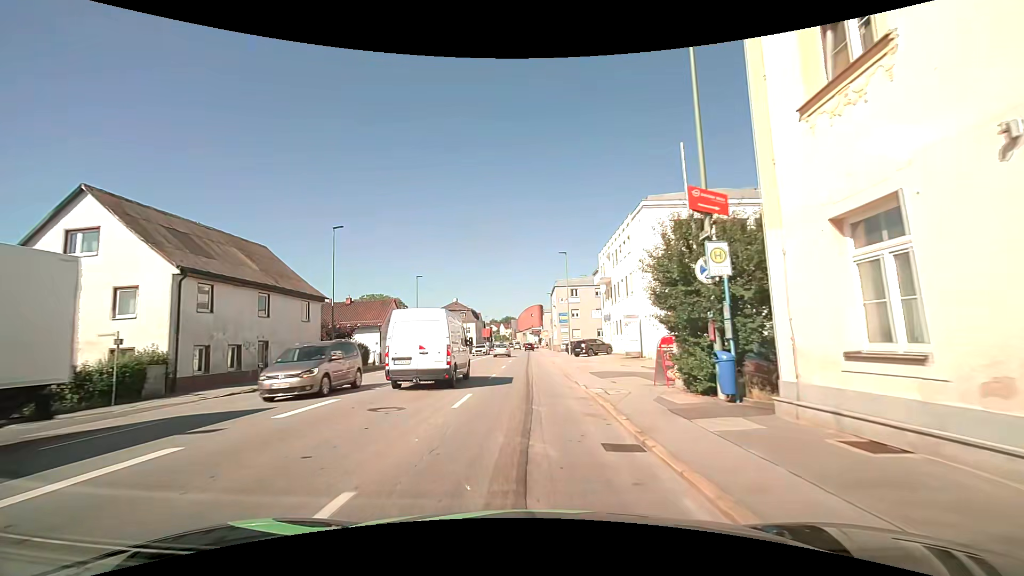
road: tertiary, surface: asphalt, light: Day
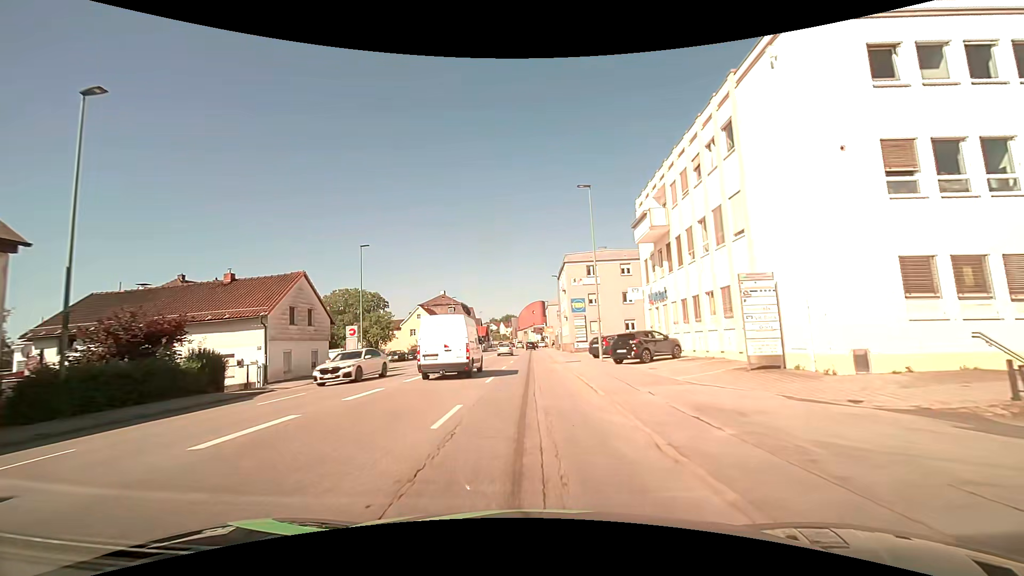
(+0.2, +20.7) m; 0°
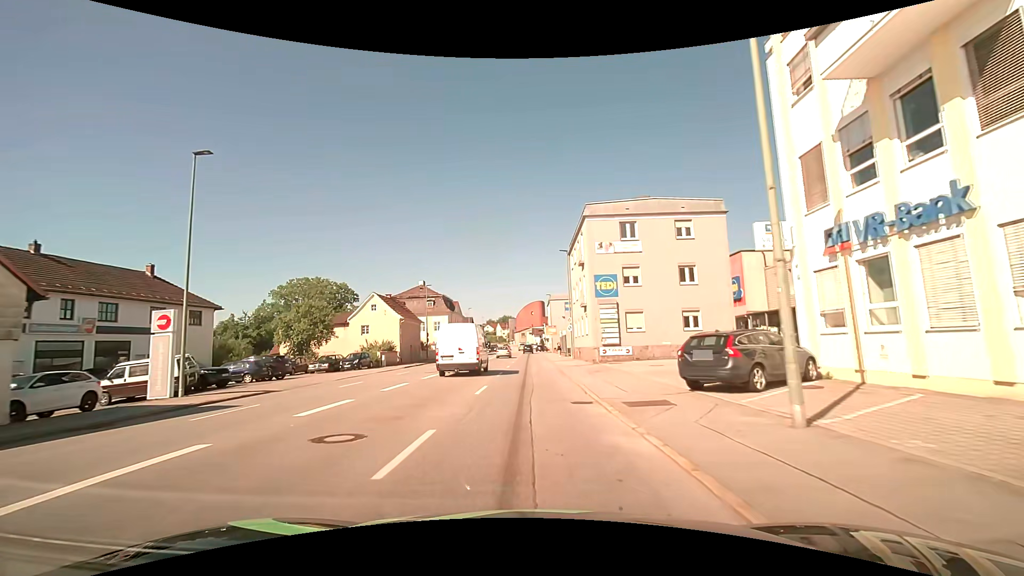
(0.0, +20.8) m; 0°
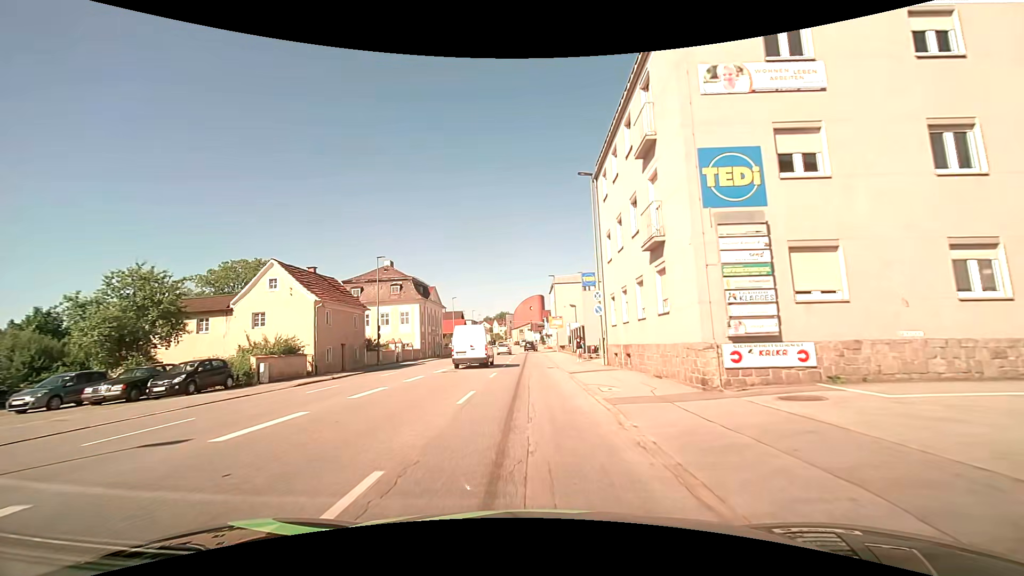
(0.0, +20.9) m; 0°
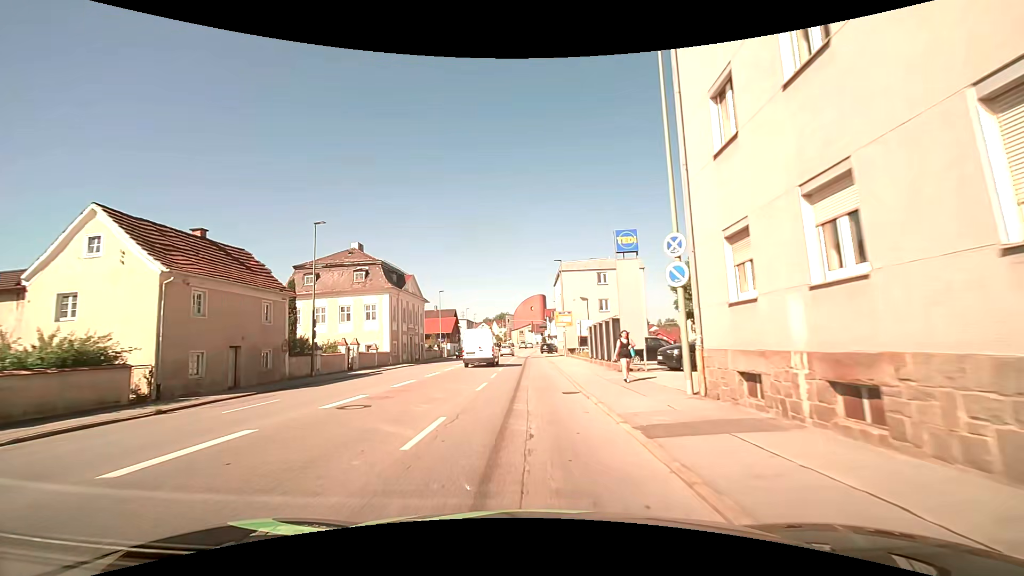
(-0.1, +13.9) m; -1°
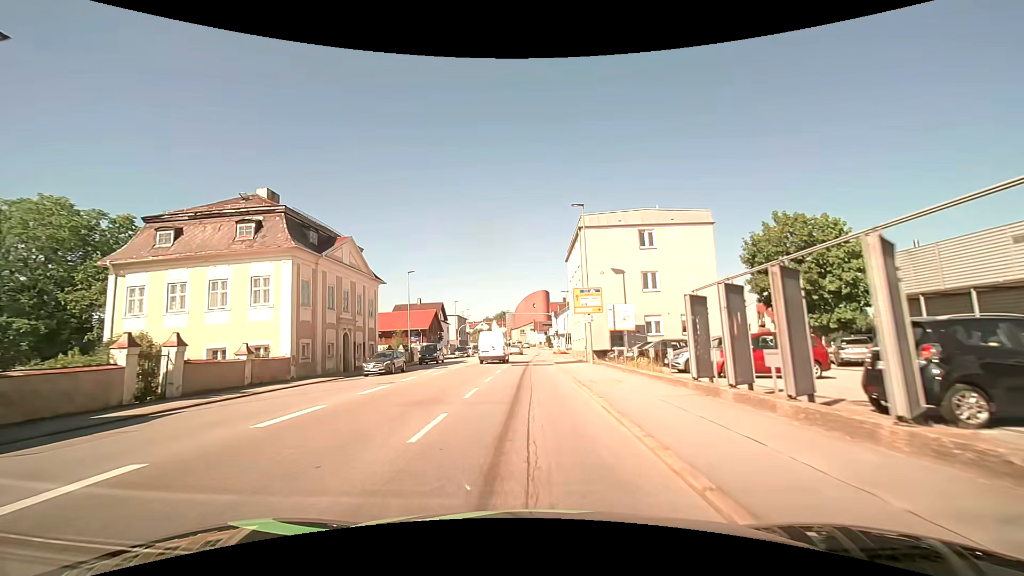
(+0.1, +20.8) m; 0°
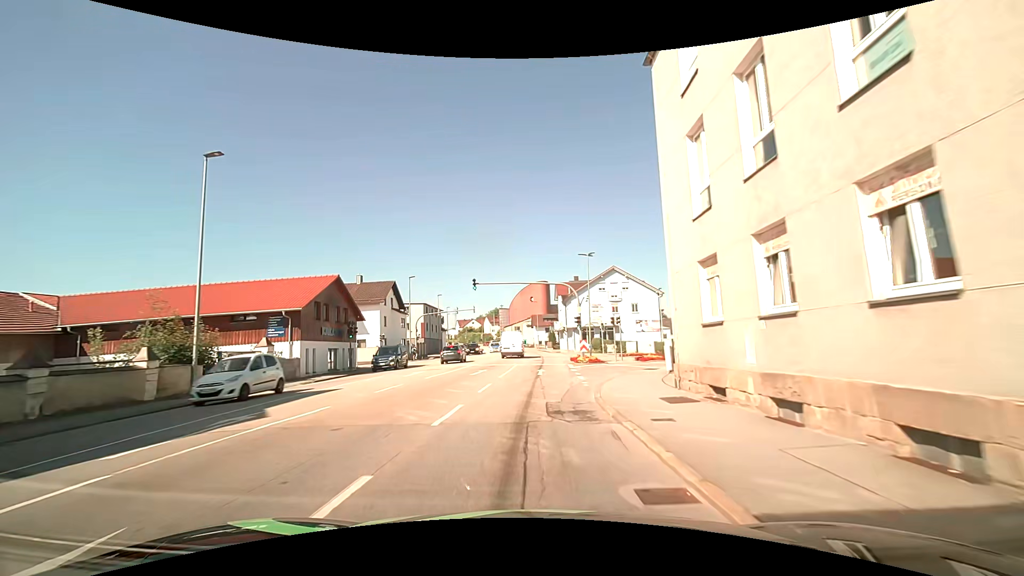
(+0.2, +35.2) m; +1°
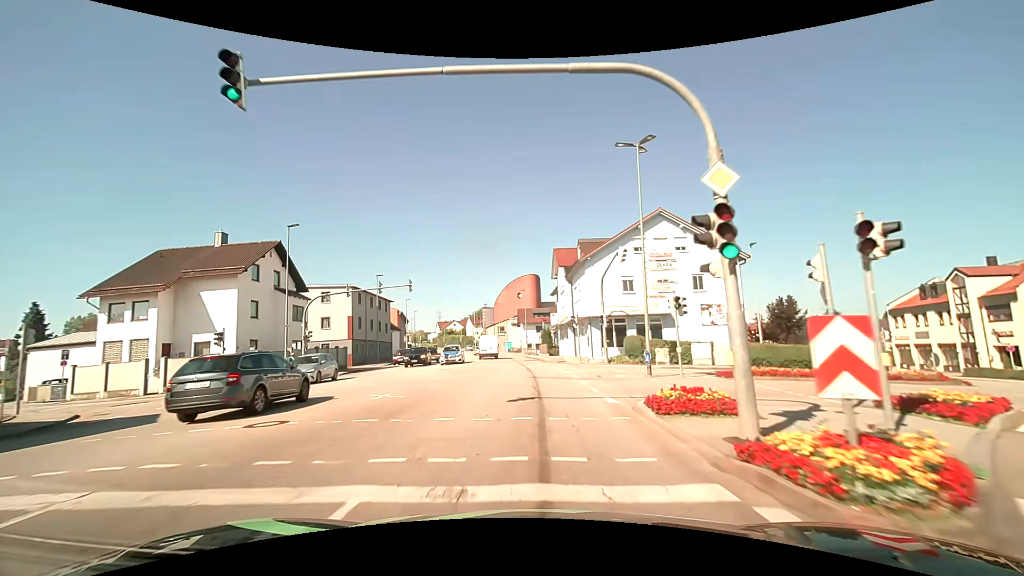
(+0.4, +28.7) m; +1°
(0, +10) (0, +20) (0, +30) (-1, +40) (-2, +50) (-3, +60) (-4, +70) (-5, +80) (-7, +90) (-9, +99) m
